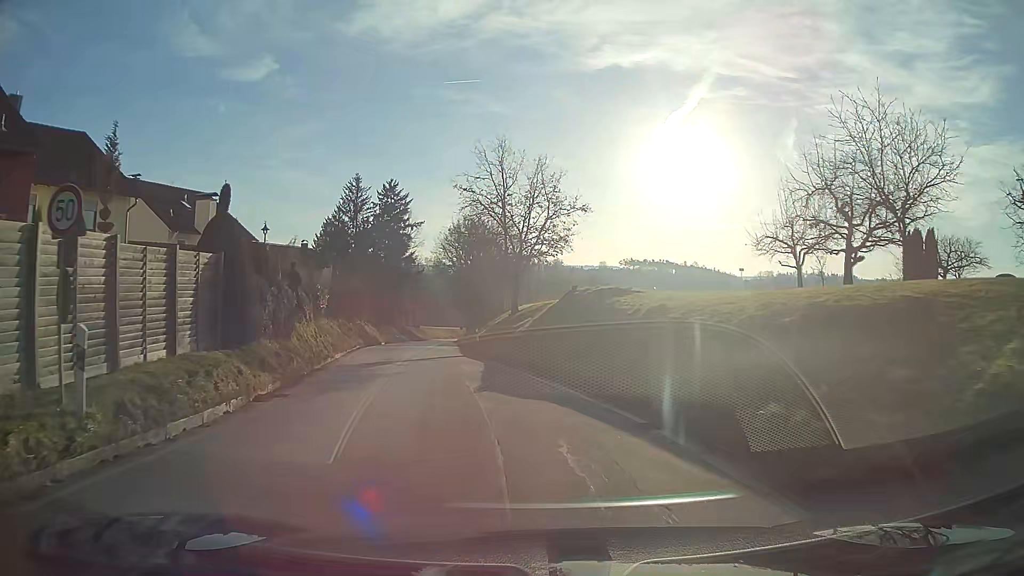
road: tertiary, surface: asphalt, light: Day
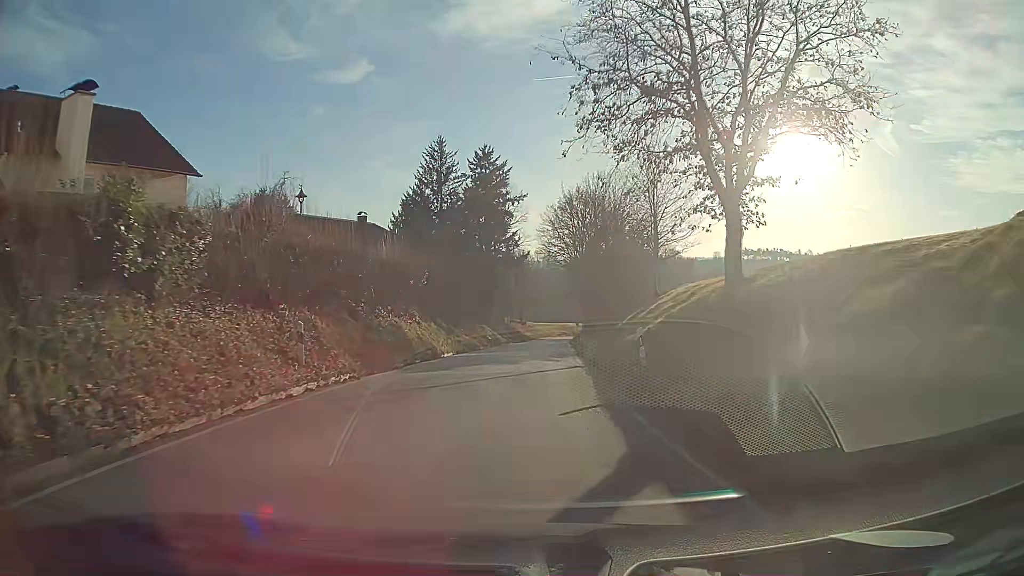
(-2.9, +25.0) m; -9°
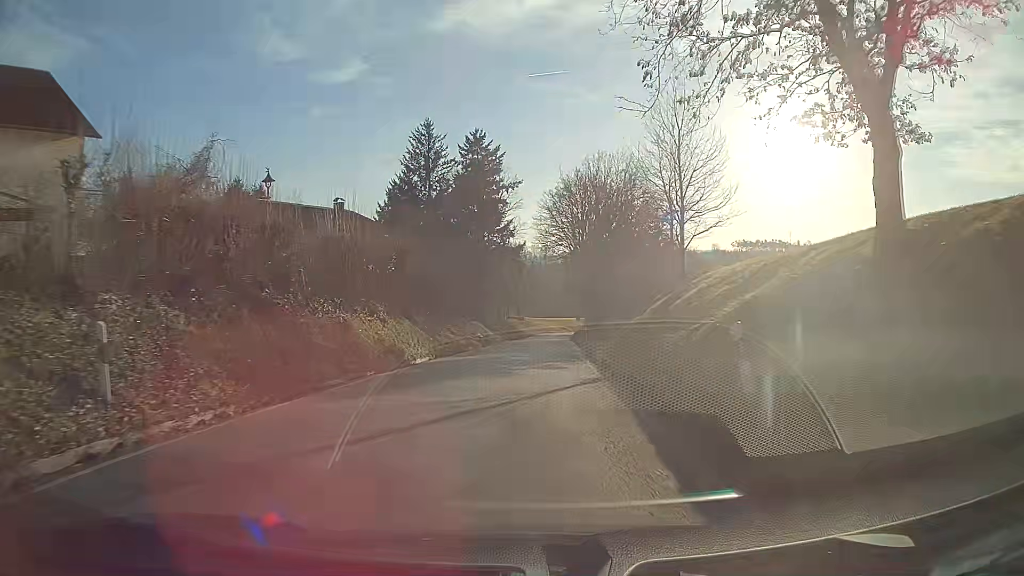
(0.0, +7.3) m; 0°
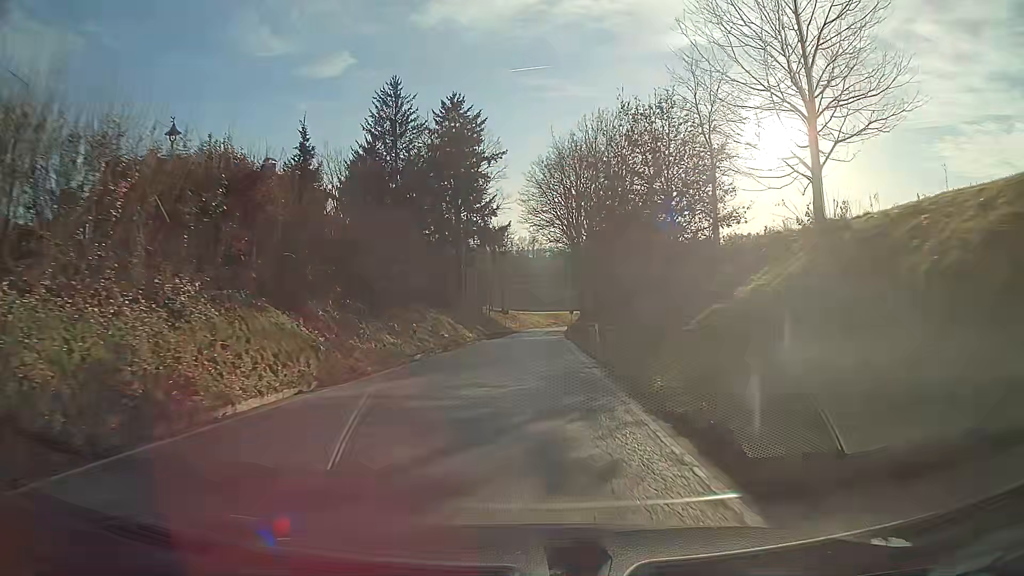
(+0.1, +14.6) m; +1°
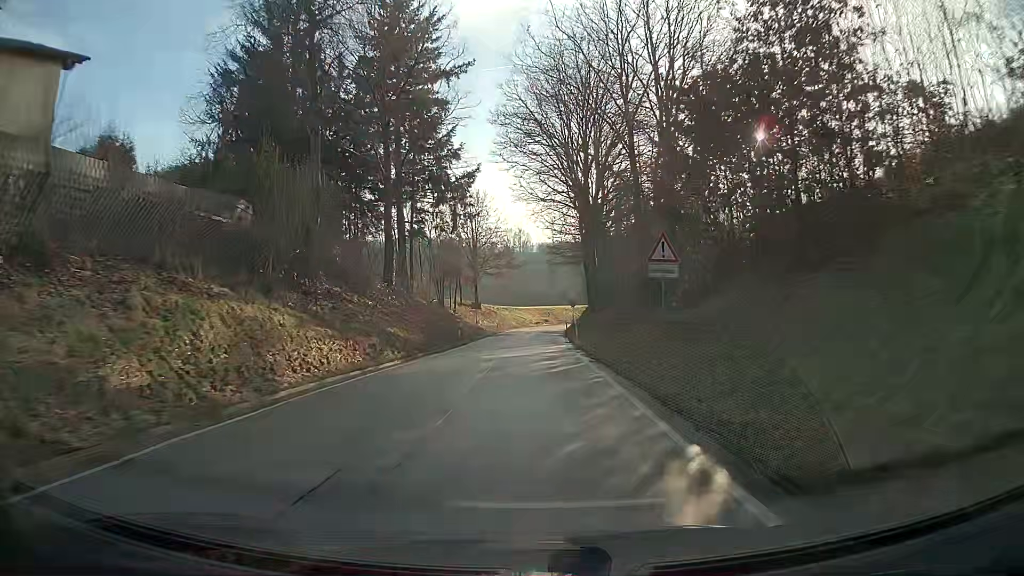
(+0.4, +30.2) m; +1°
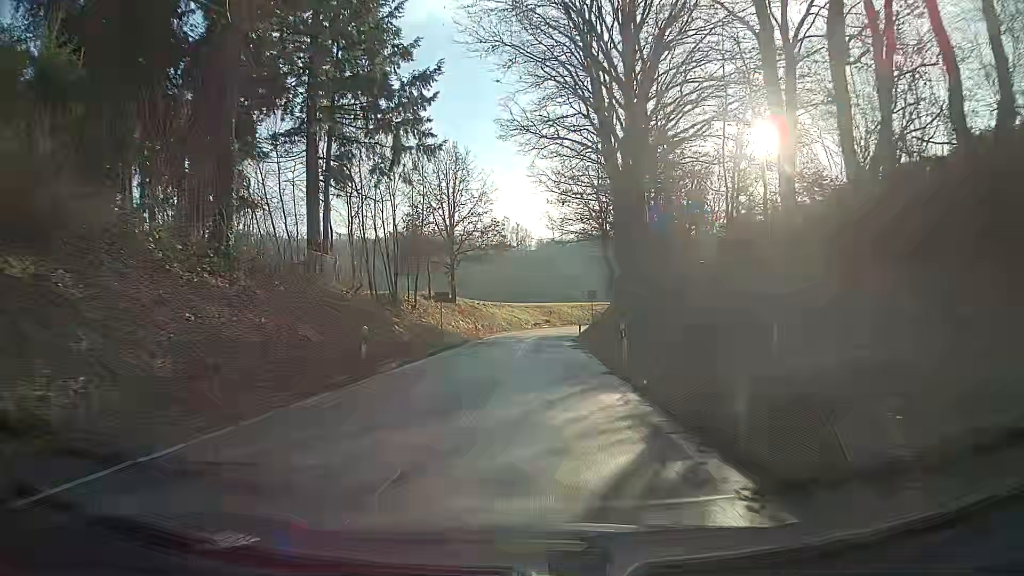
(0.0, +22.9) m; 0°
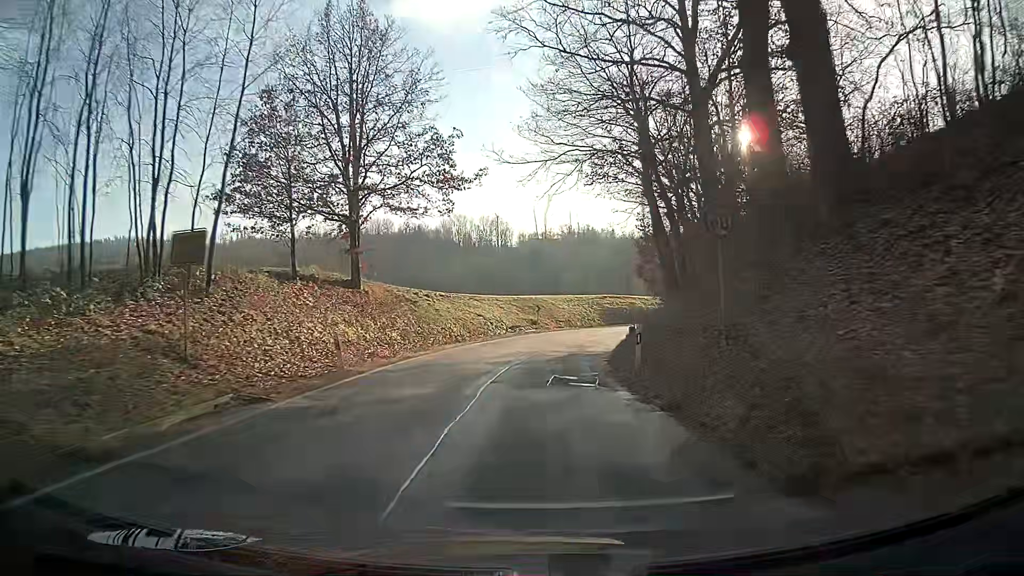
(0.0, +30.3) m; +1°
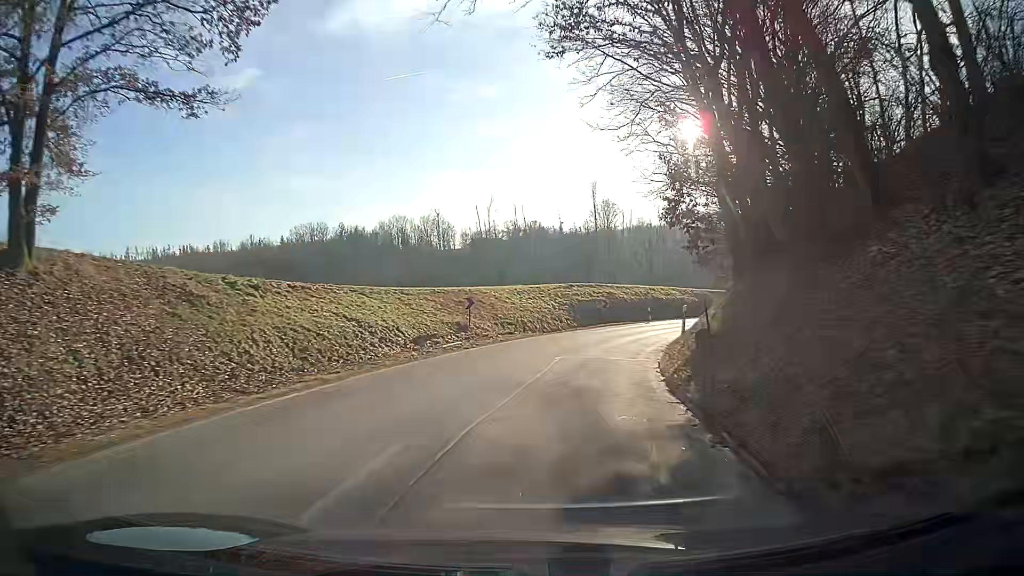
(+0.8, +21.3) m; +6°
(+1, +10) (+2, +20) (+5, +29) (+9, +38) (+15, +47) (+22, +54) (+29, +60) (+38, +66) (+47, +69) (+57, +72) m
